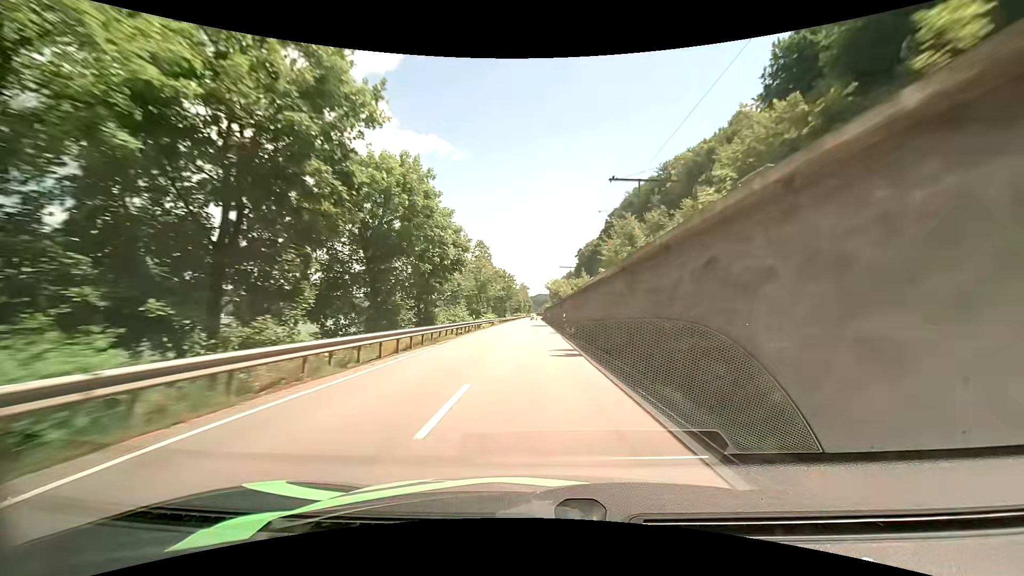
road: primary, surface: asphalt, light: Day
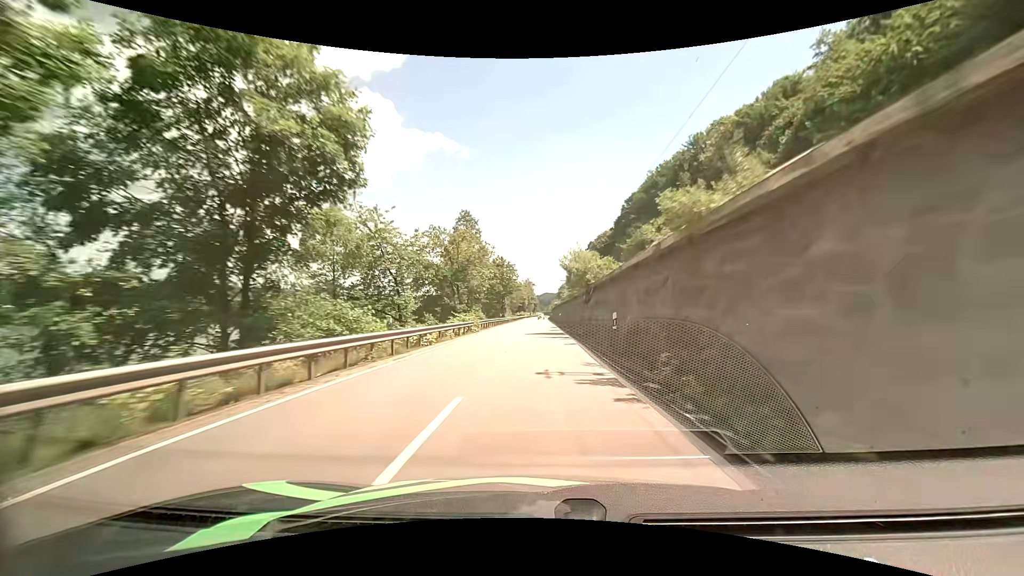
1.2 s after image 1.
(-0.3, +25.4) m; -1°
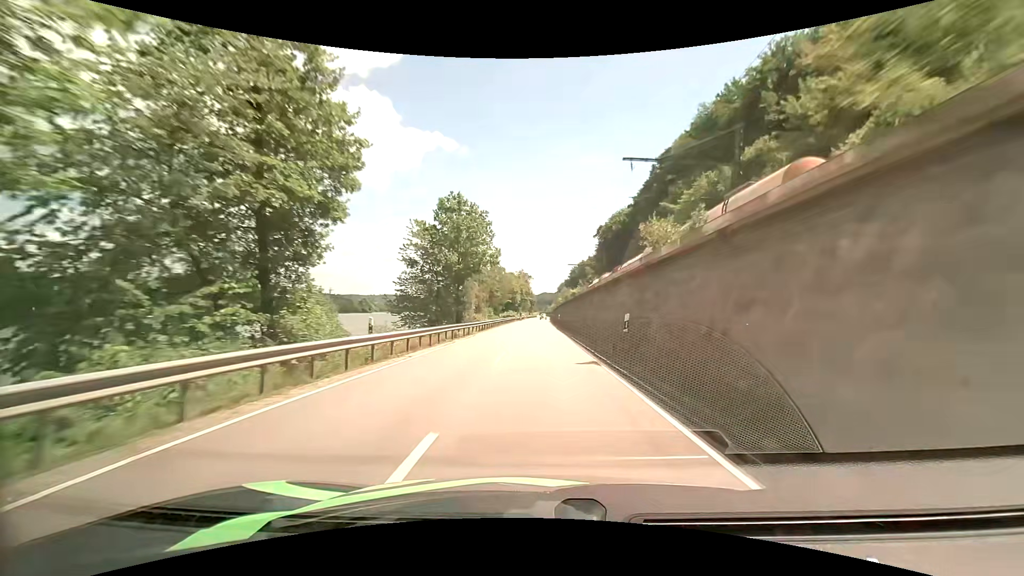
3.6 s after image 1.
(+0.2, +50.1) m; 0°
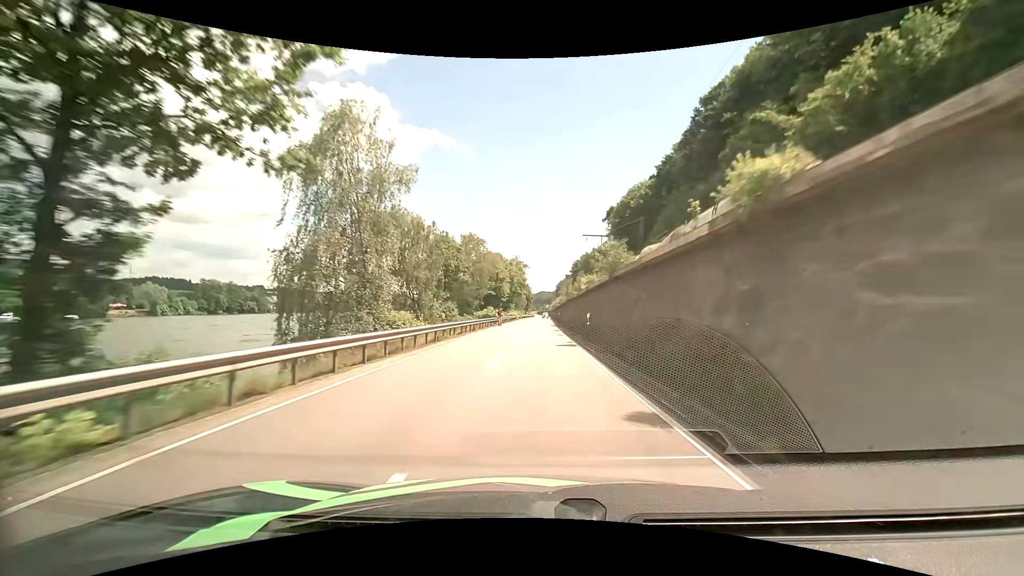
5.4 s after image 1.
(-0.1, +37.2) m; 0°
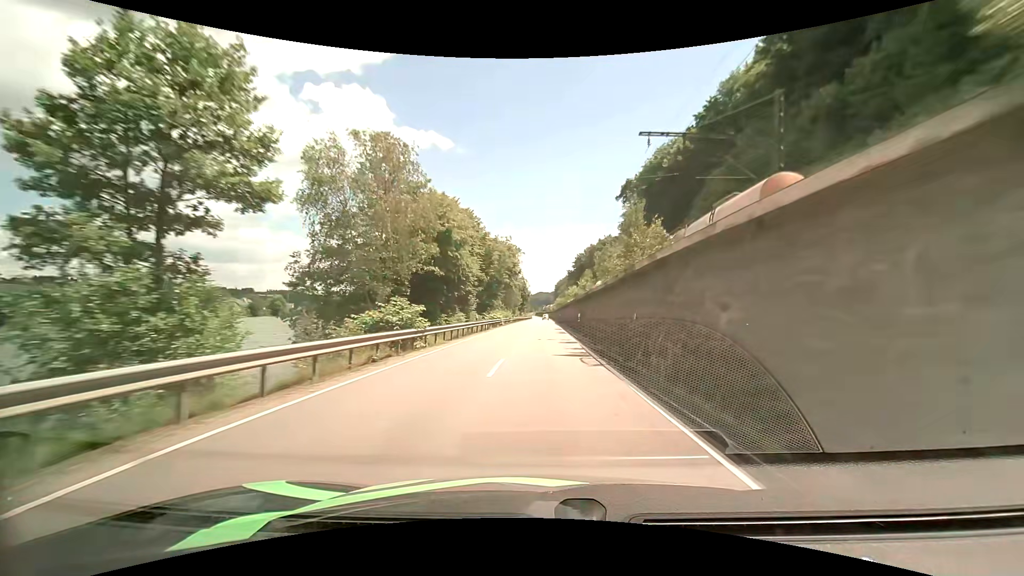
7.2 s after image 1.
(+0.1, +37.2) m; 0°
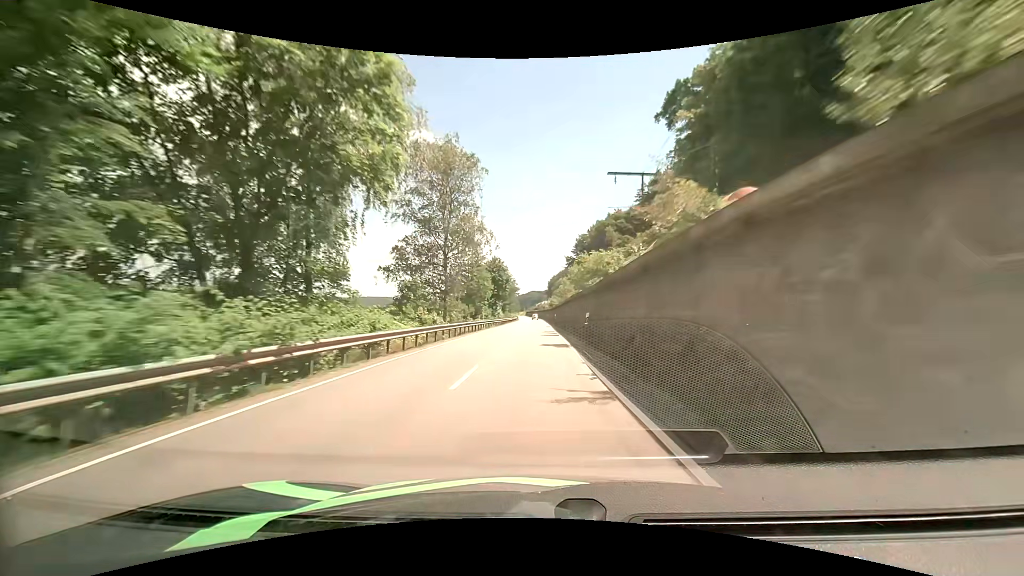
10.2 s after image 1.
(+1.2, +61.3) m; +1°
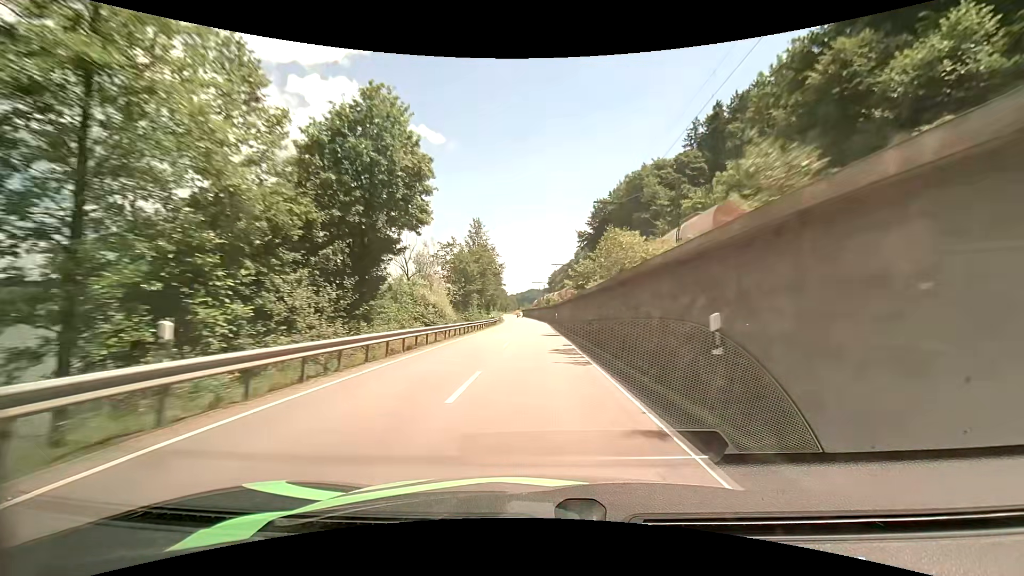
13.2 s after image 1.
(-0.2, +61.1) m; 0°
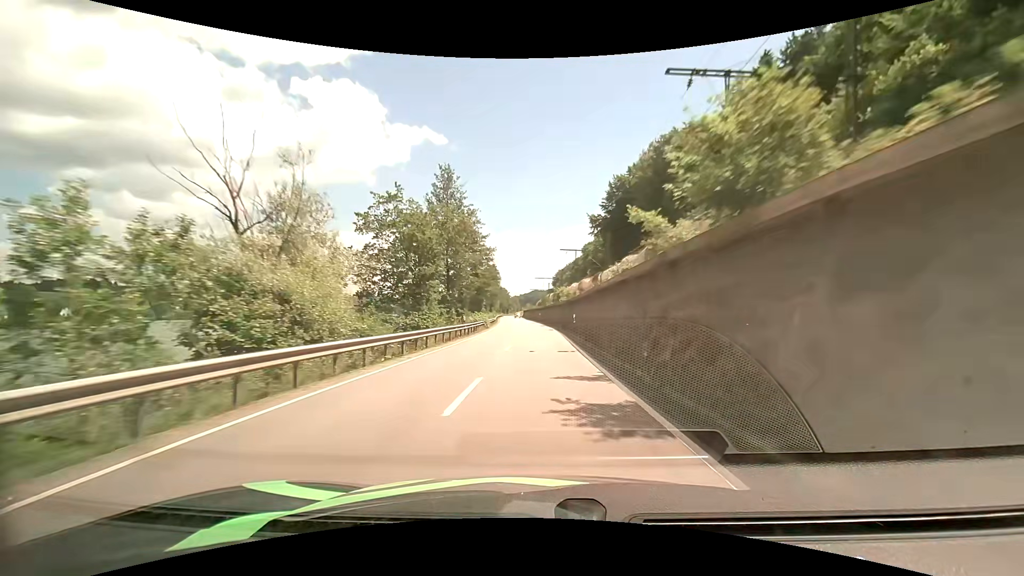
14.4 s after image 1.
(0.0, +24.6) m; 0°
(0, +10) (0, +20) (0, +30) (0, +40) (-1, +50) (-1, +60) (-1, +70) (-2, +80) (-3, +90) (-3, +100) m
